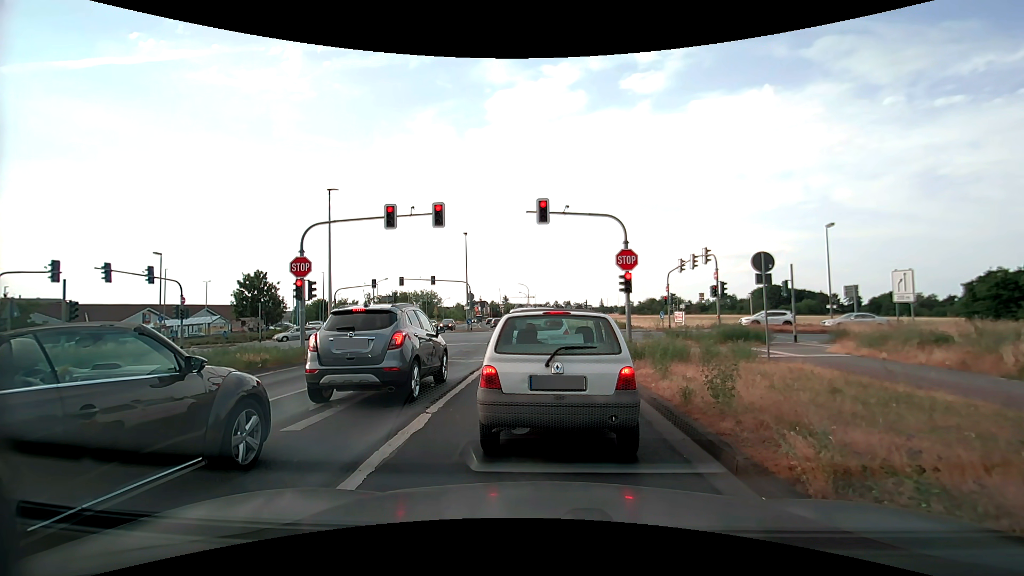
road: tertiary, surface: asphalt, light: Day
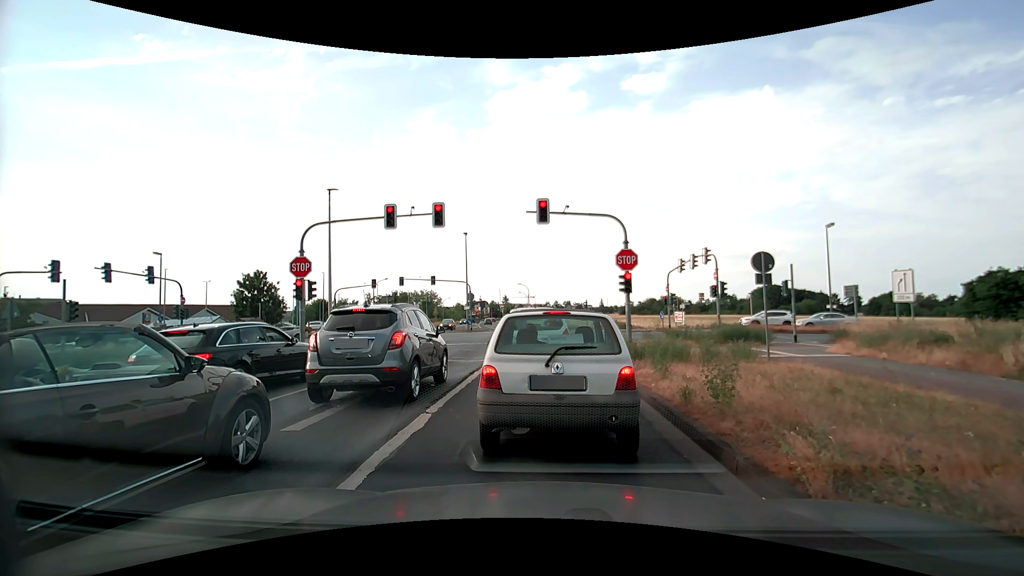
(0.0, 0.0) m; 0°
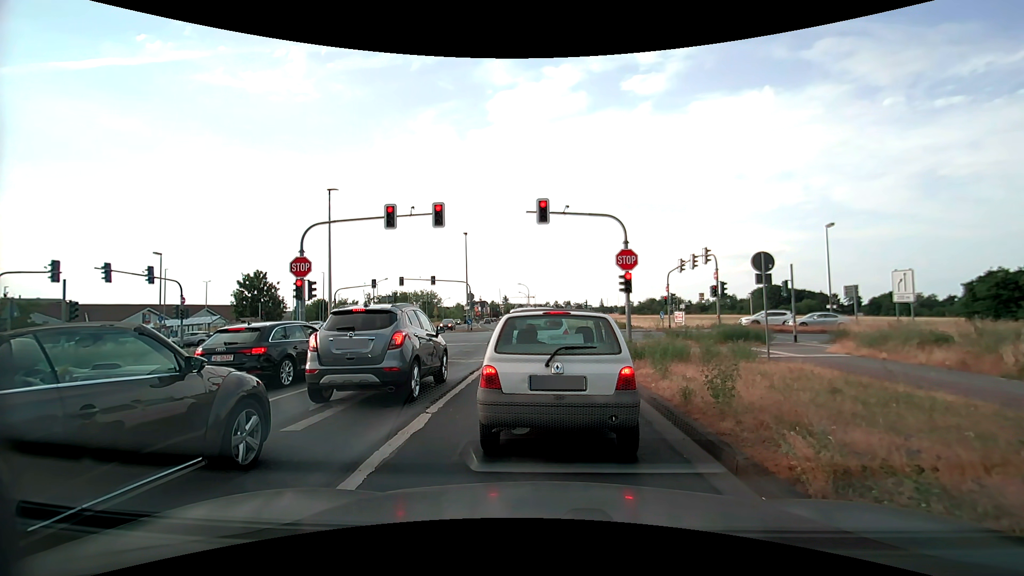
(0.0, 0.0) m; 0°
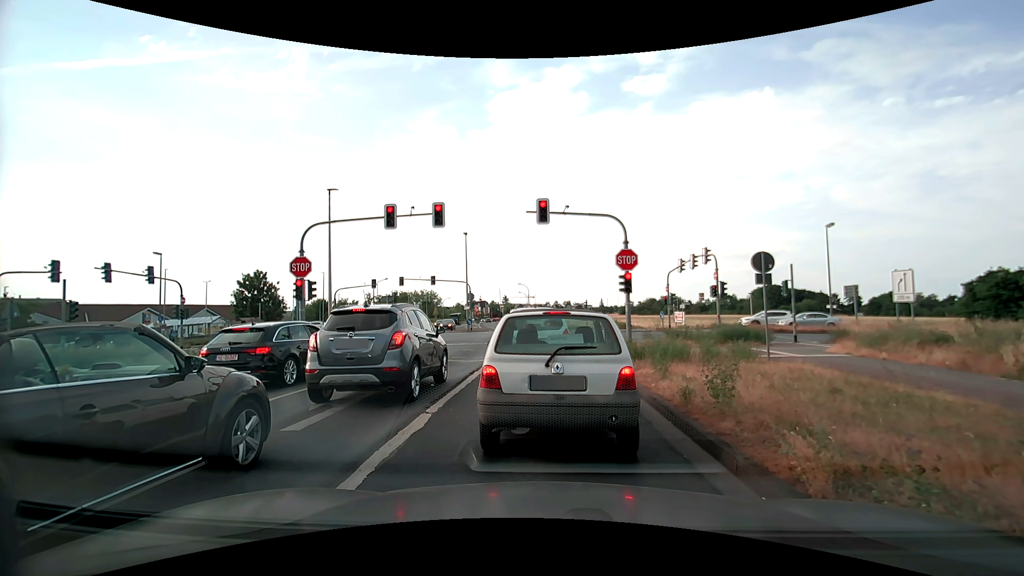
(0.0, 0.0) m; 0°
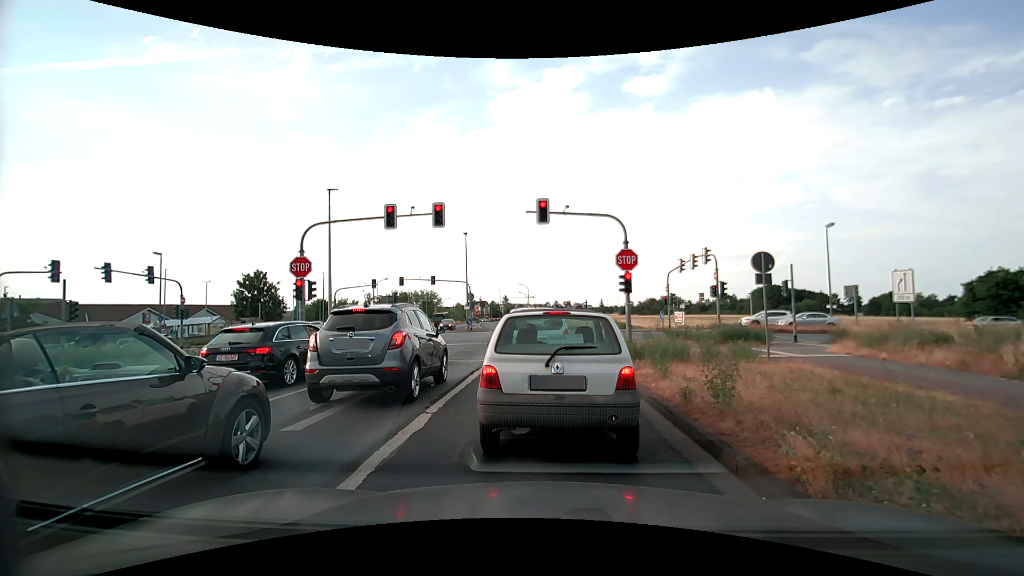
(0.0, 0.0) m; 0°
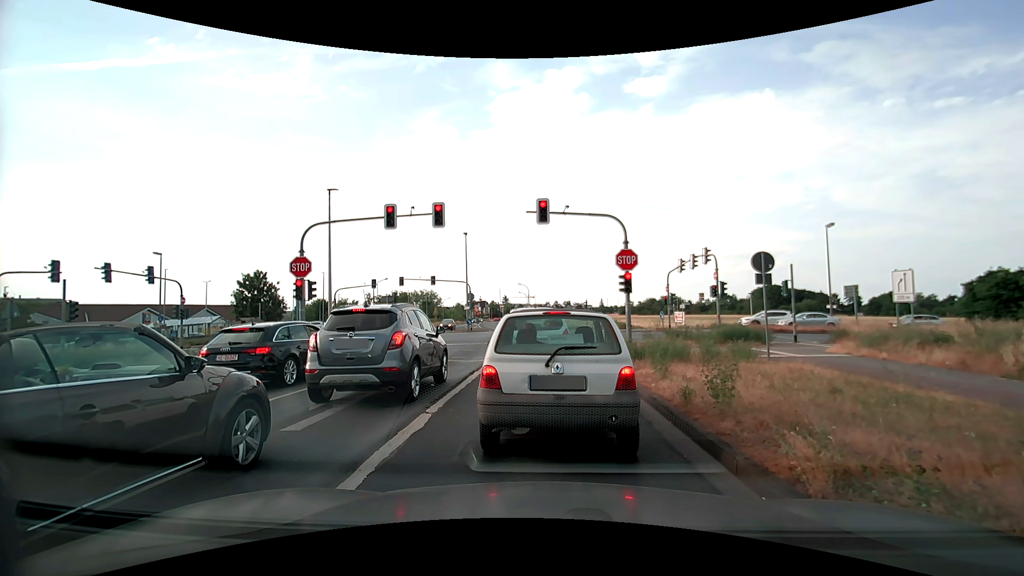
(0.0, 0.0) m; 0°
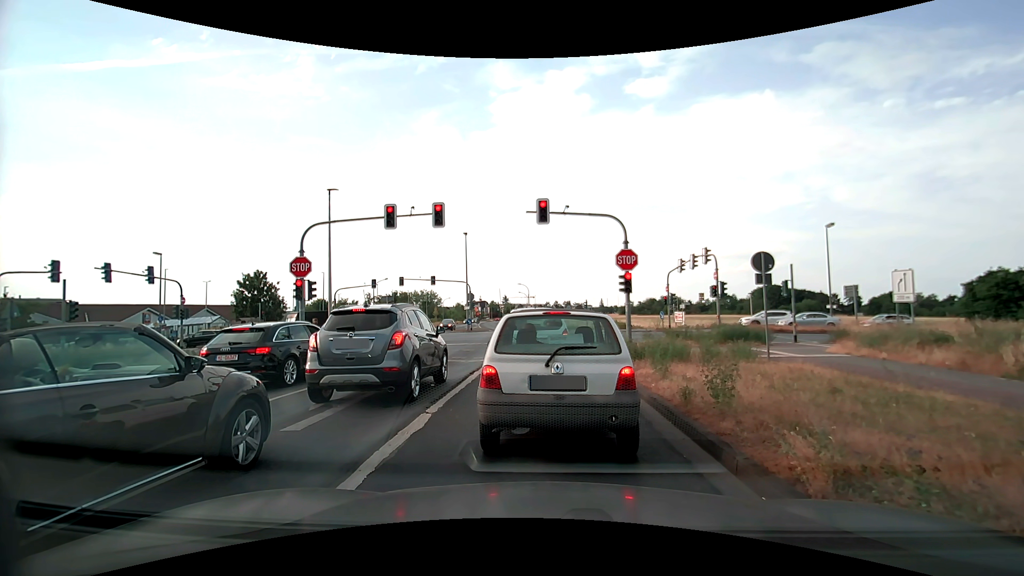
(0.0, 0.0) m; 0°
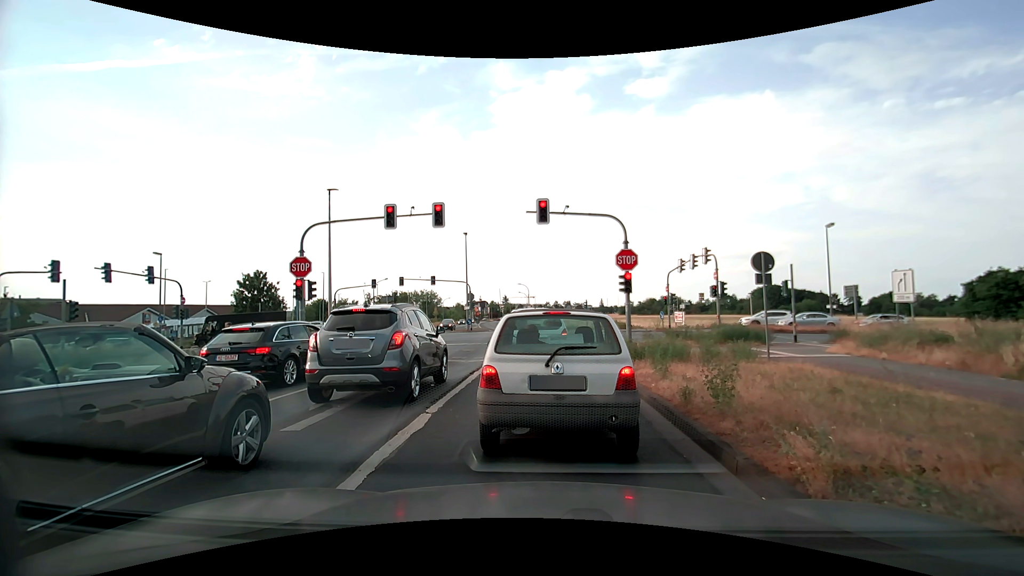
(0.0, 0.0) m; 0°
